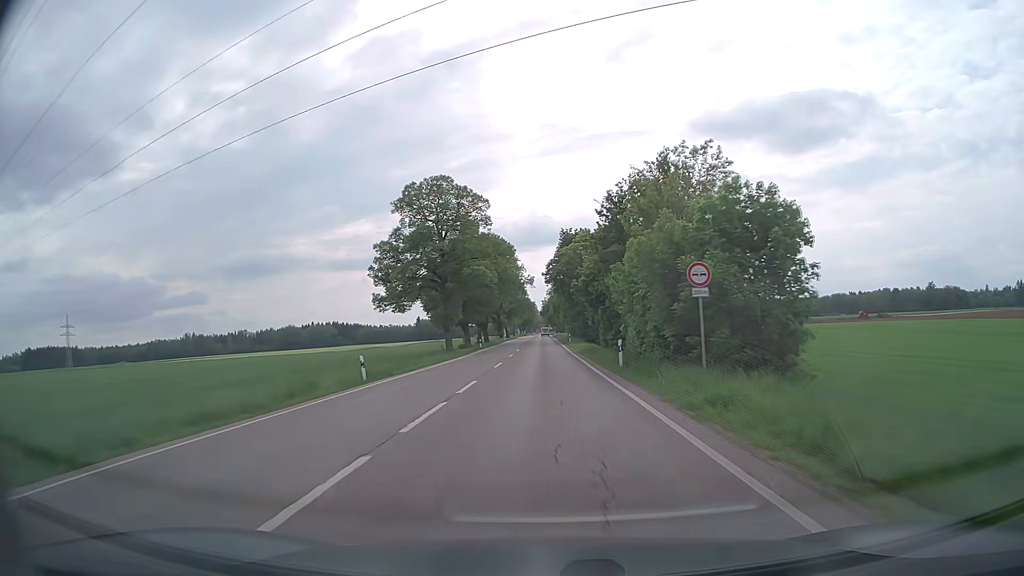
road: secondary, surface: asphalt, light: Day
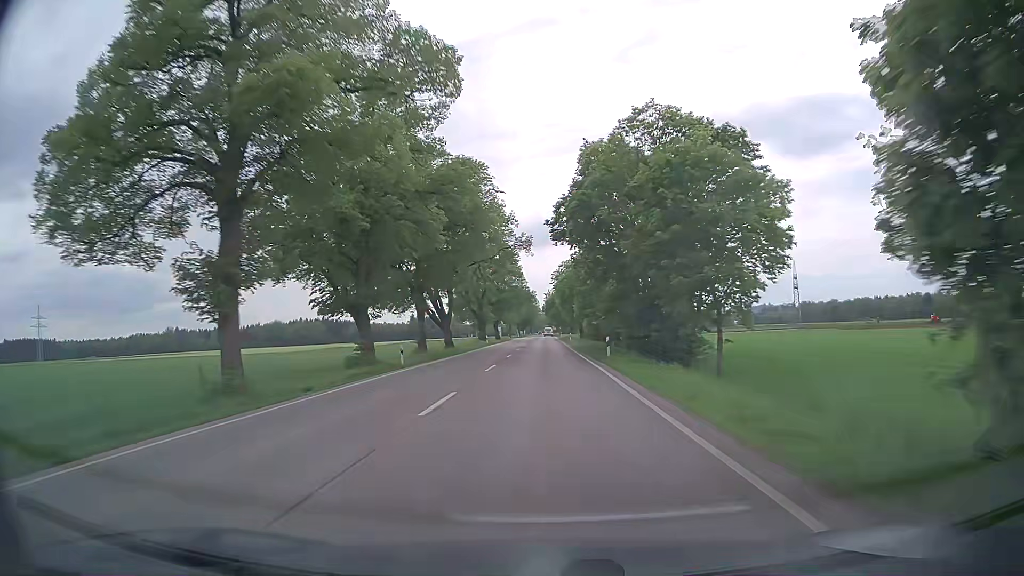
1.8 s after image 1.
(-0.2, +41.4) m; 0°
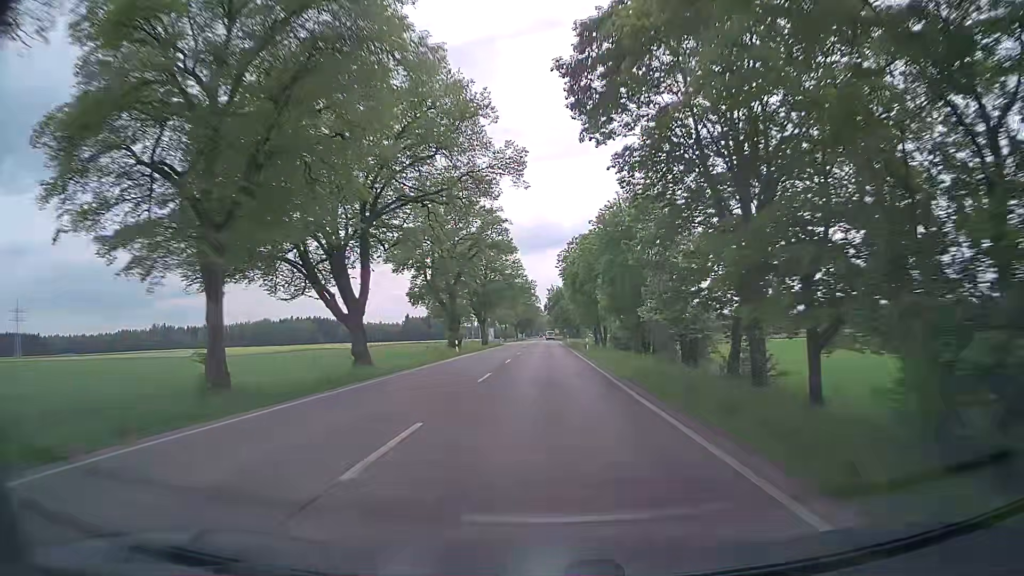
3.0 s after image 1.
(0.0, +28.5) m; 0°
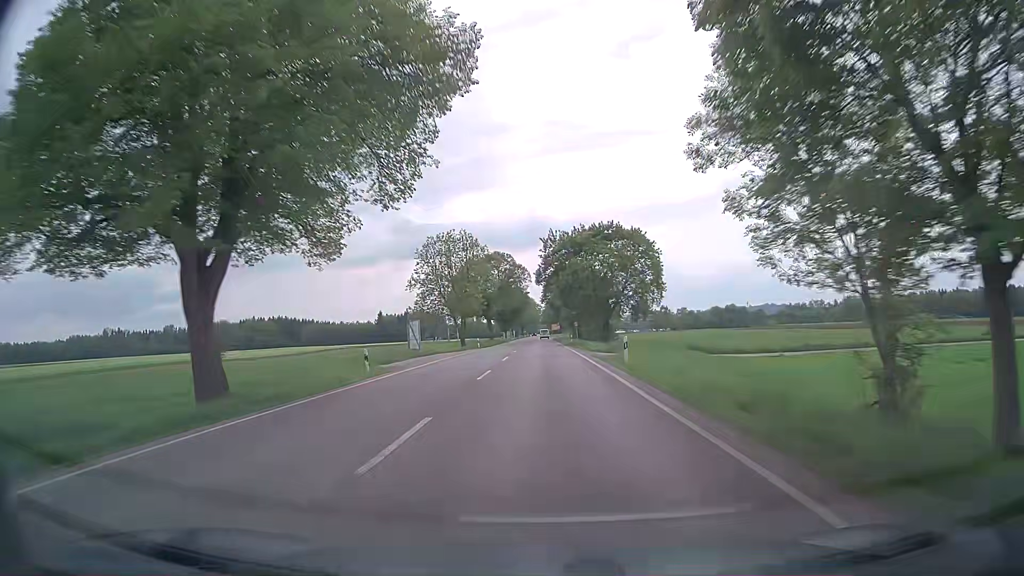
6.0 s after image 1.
(+0.4, +72.3) m; +1°
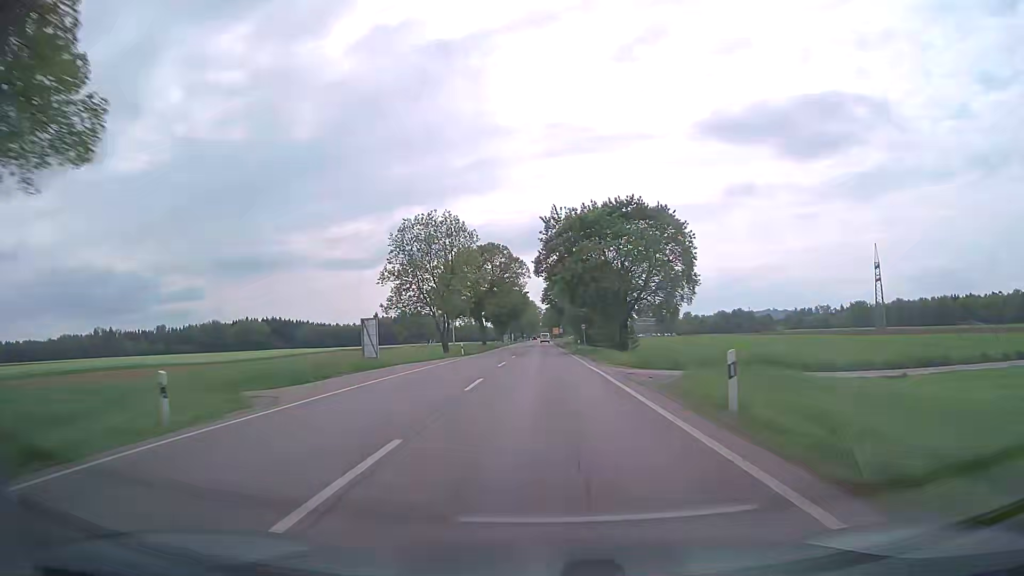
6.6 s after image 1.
(0.0, +14.4) m; 0°
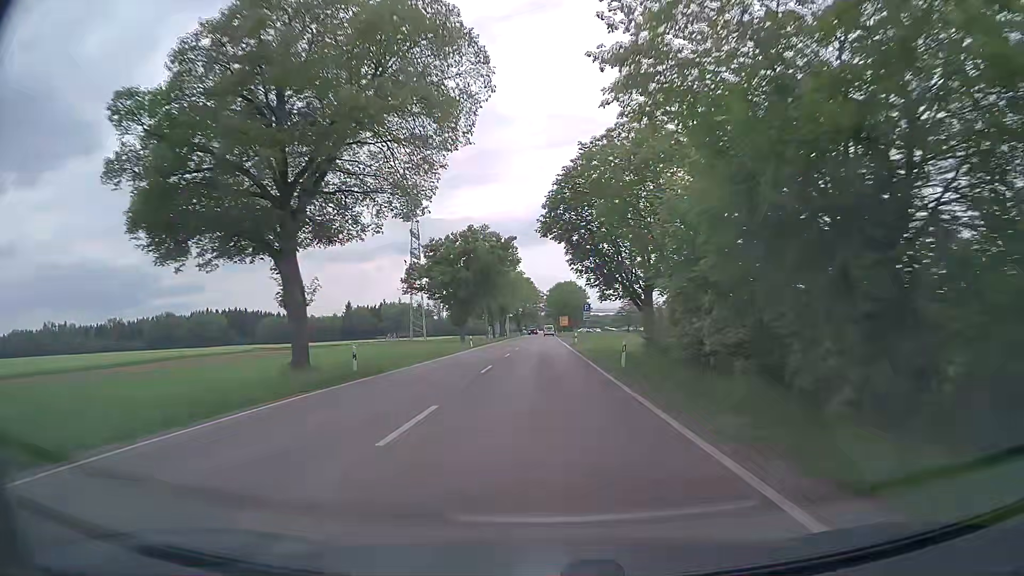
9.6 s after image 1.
(-0.3, +70.4) m; -1°
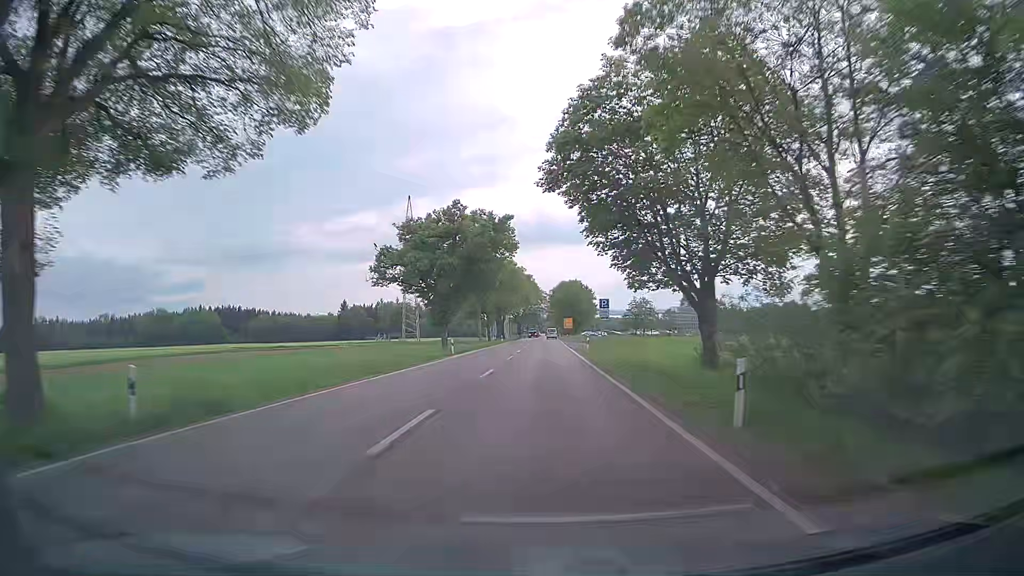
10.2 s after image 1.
(0.0, +13.5) m; 0°
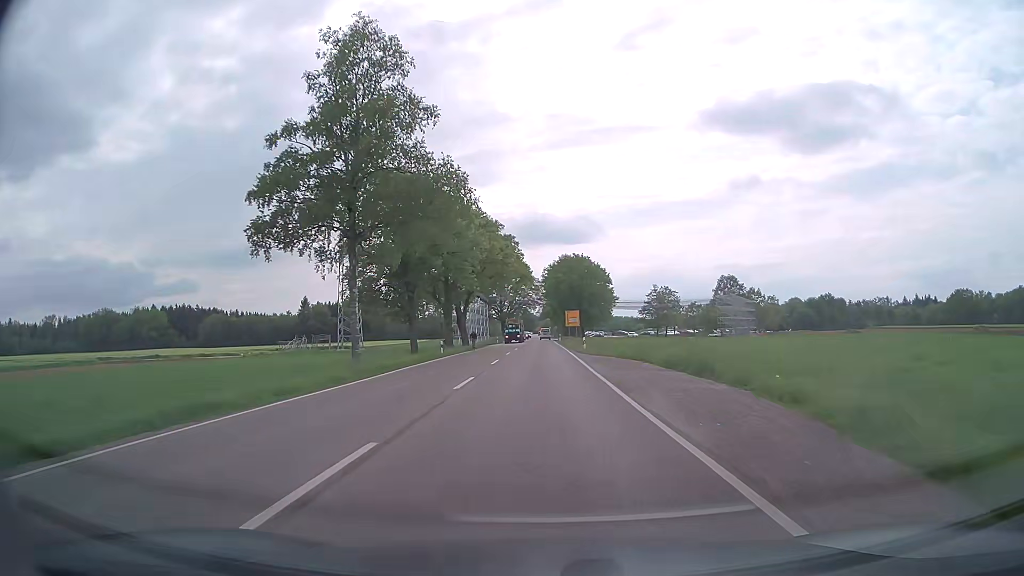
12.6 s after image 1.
(+0.3, +53.0) m; +1°
(0, +10) (0, +20) (0, +30) (0, +40) (0, +50) (0, +60) (0, +70) (-1, +80) (-1, +90) (-1, +100) m
